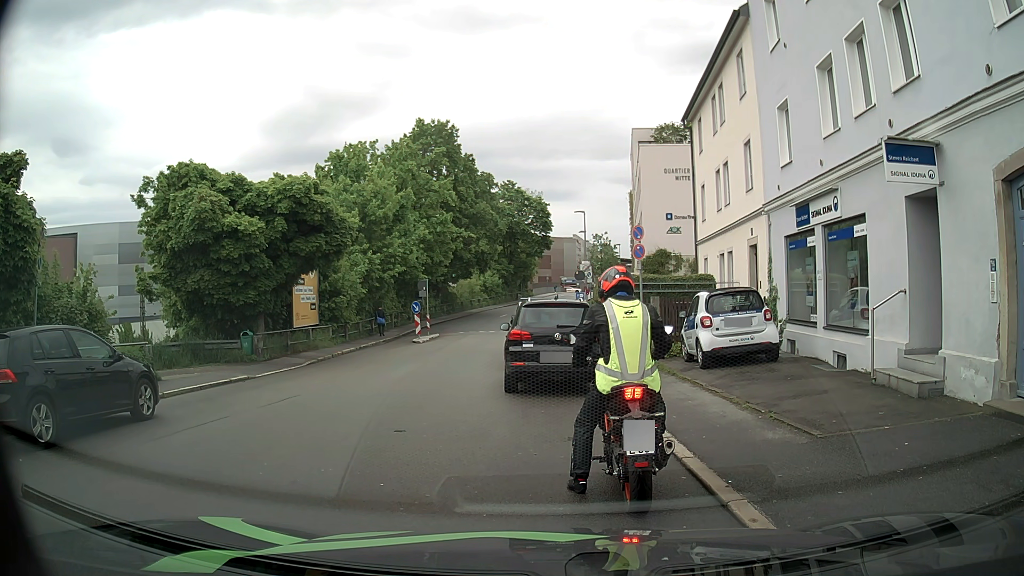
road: residential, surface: asphalt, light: Day
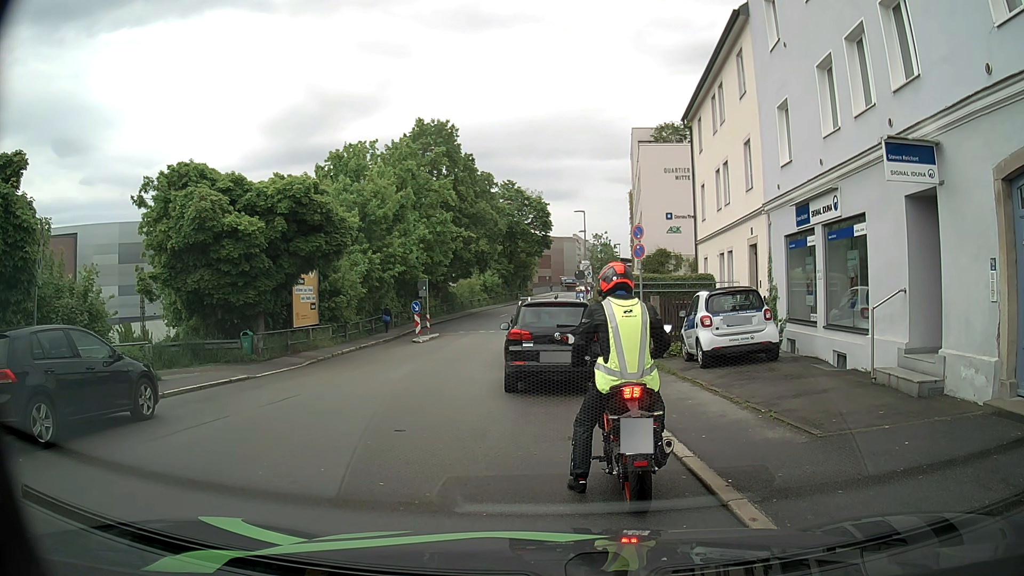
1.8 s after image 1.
(0.0, 0.0) m; 0°
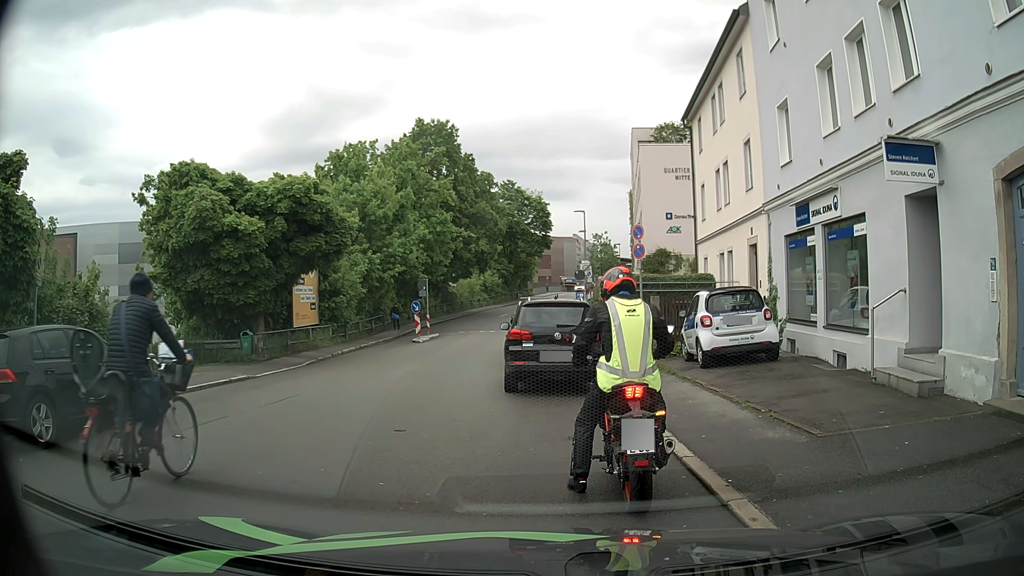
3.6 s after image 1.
(0.0, 0.0) m; 0°
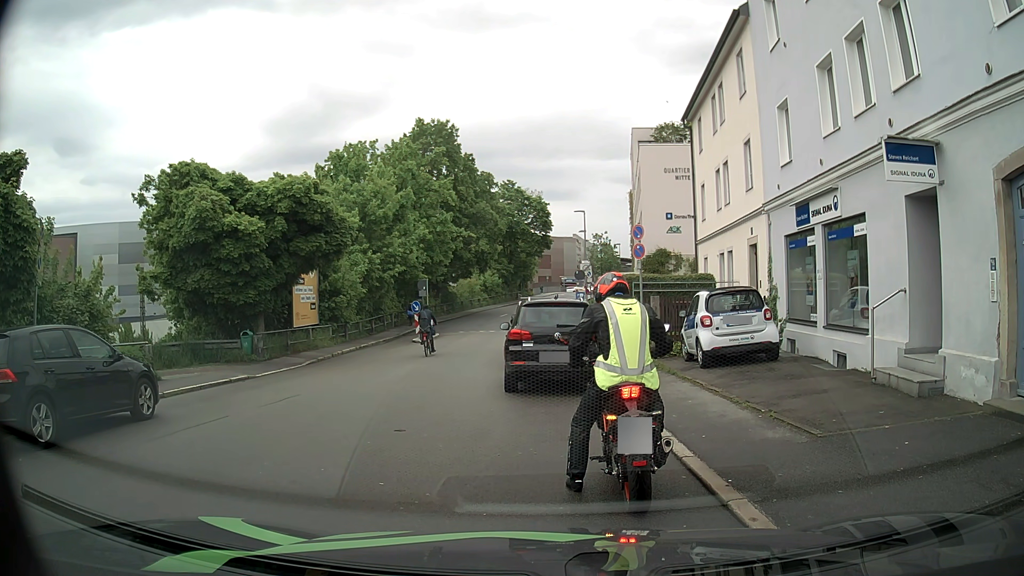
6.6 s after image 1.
(0.0, 0.0) m; 0°
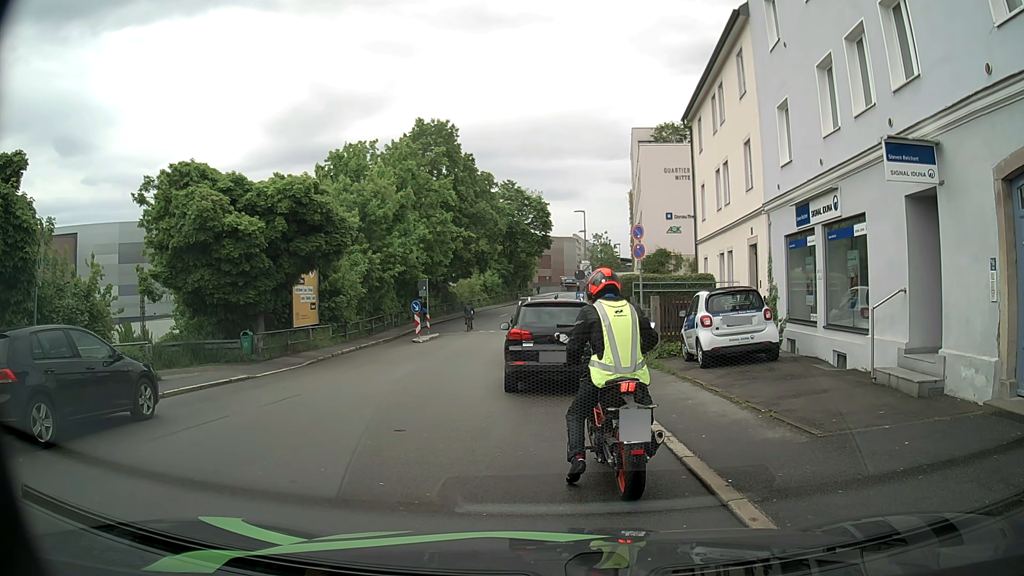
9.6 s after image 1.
(0.0, 0.0) m; 0°
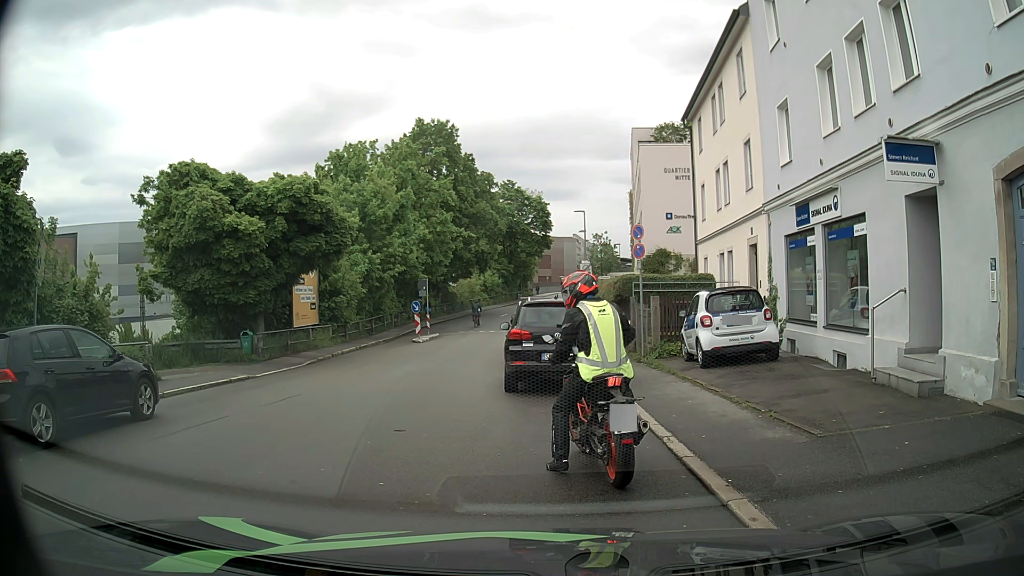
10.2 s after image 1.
(0.0, 0.0) m; 0°
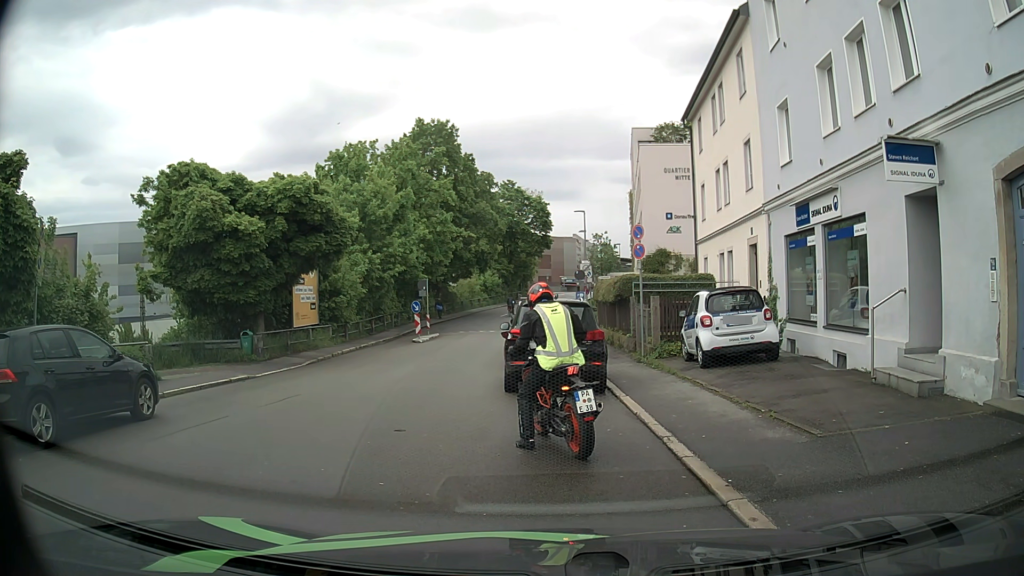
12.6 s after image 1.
(0.0, 0.0) m; 0°
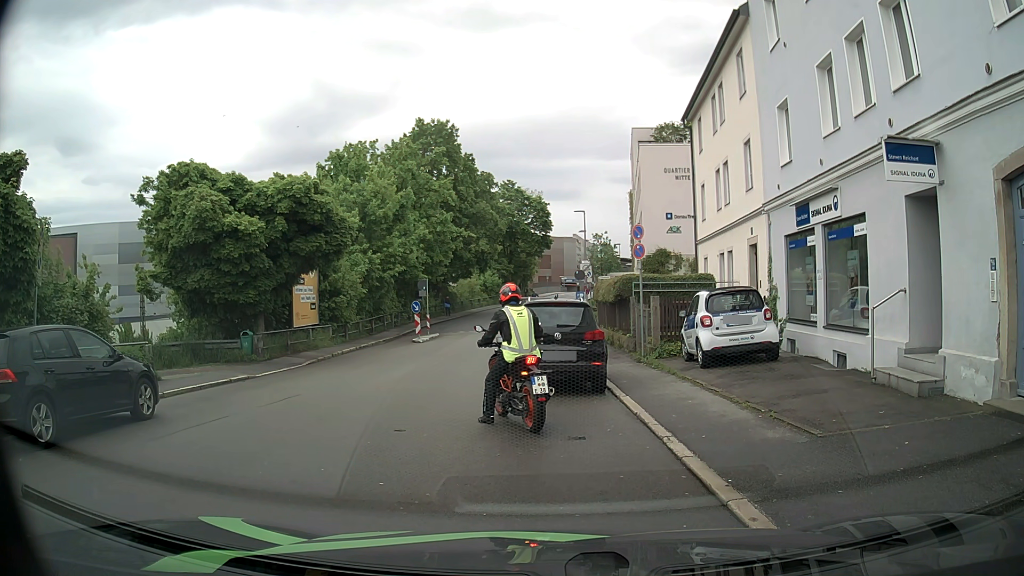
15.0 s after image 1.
(0.0, 0.0) m; 0°
